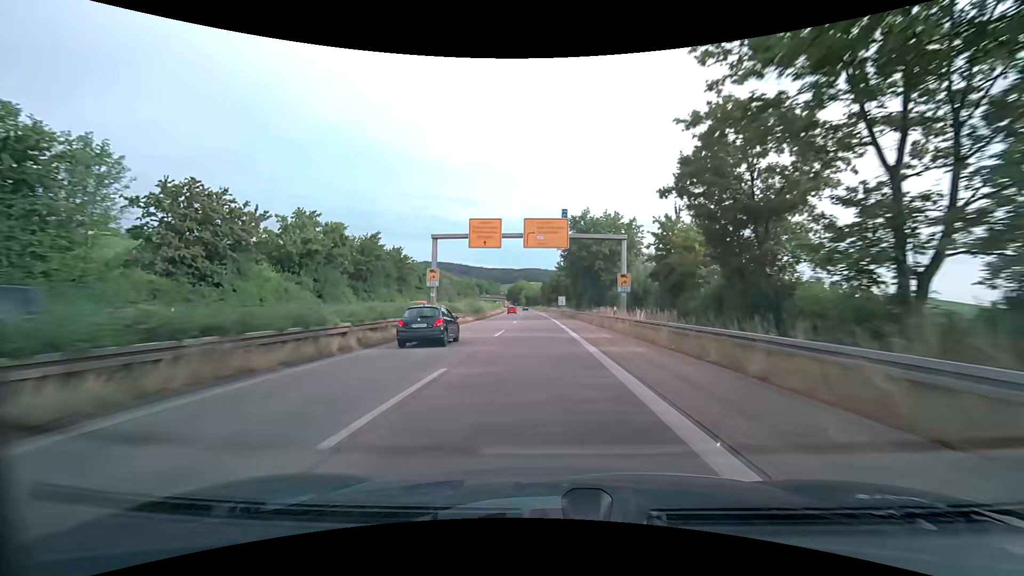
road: trunk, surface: asphalt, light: Day
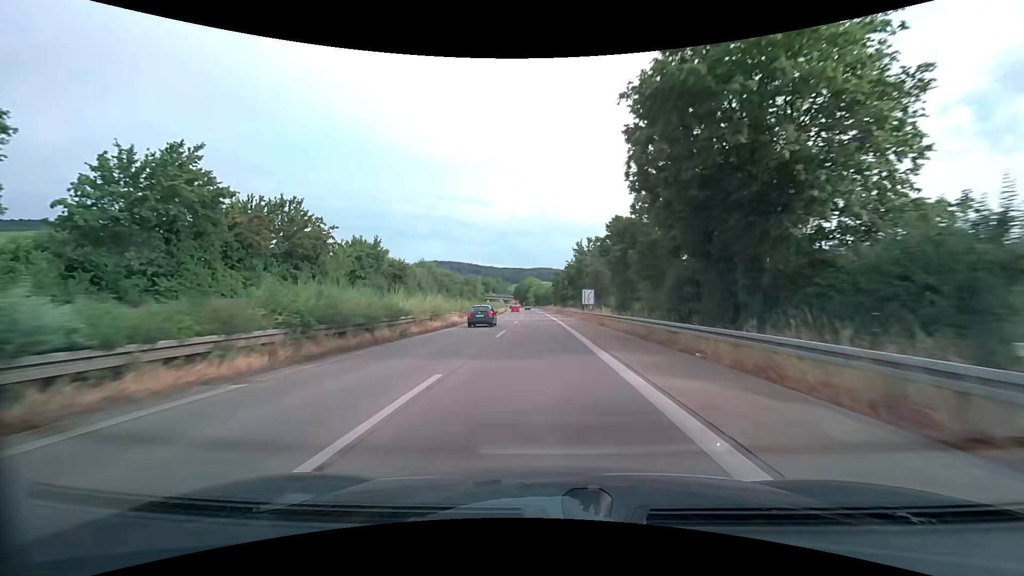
(-0.3, +36.9) m; -1°
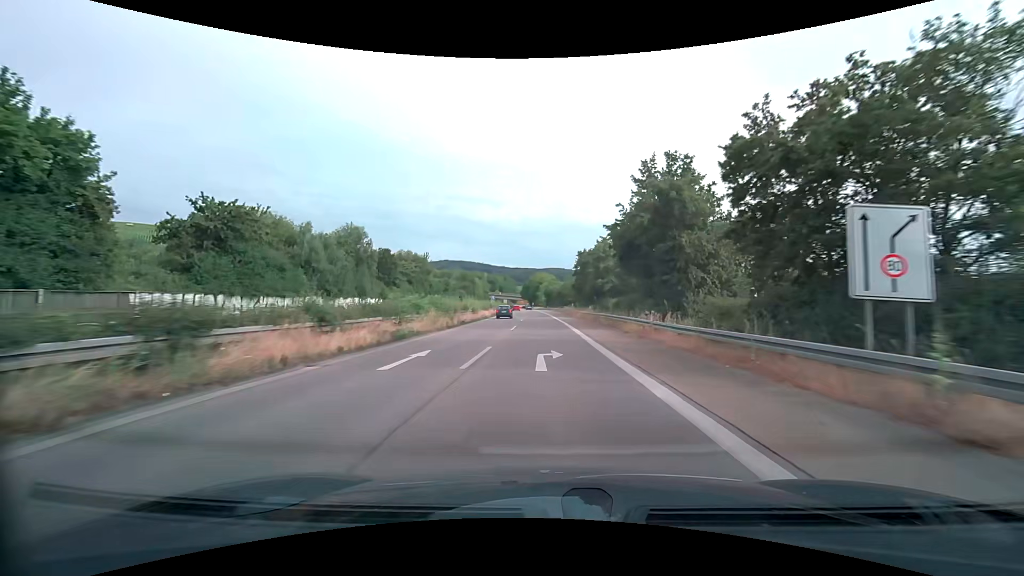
(-0.8, +47.1) m; -2°
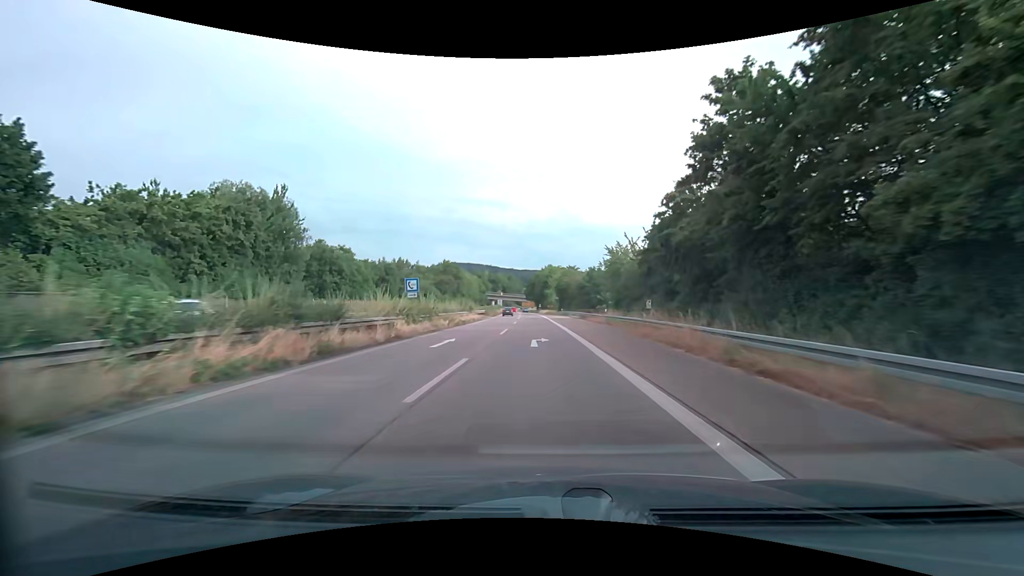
(-0.5, +57.6) m; -1°
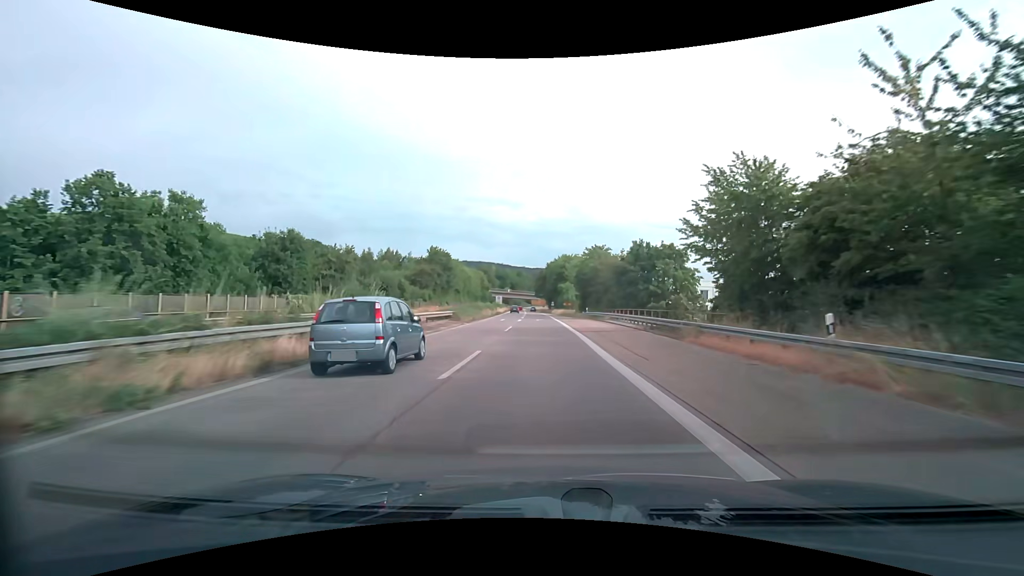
(-0.5, +33.9) m; -1°
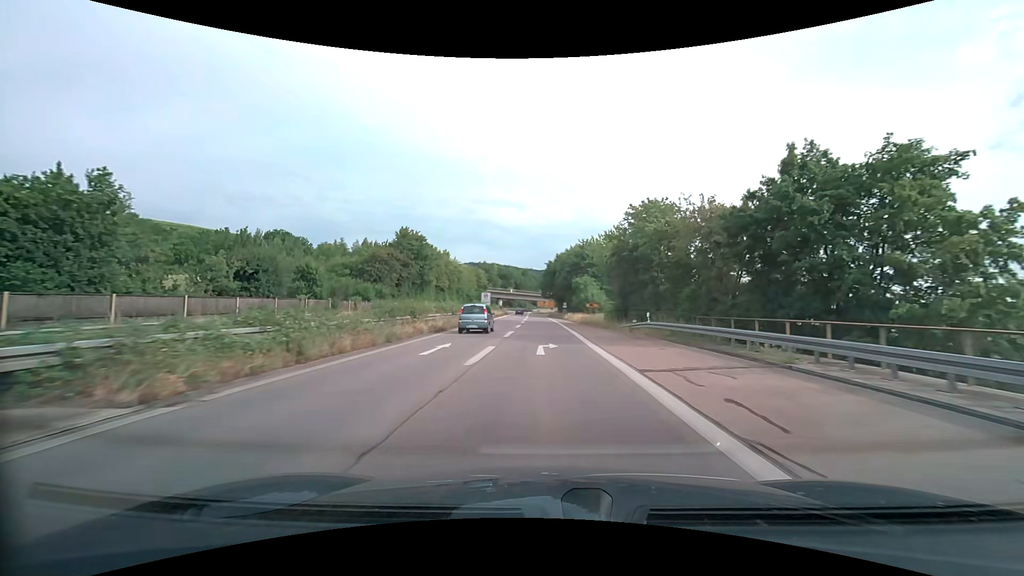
(-0.4, +33.4) m; -1°
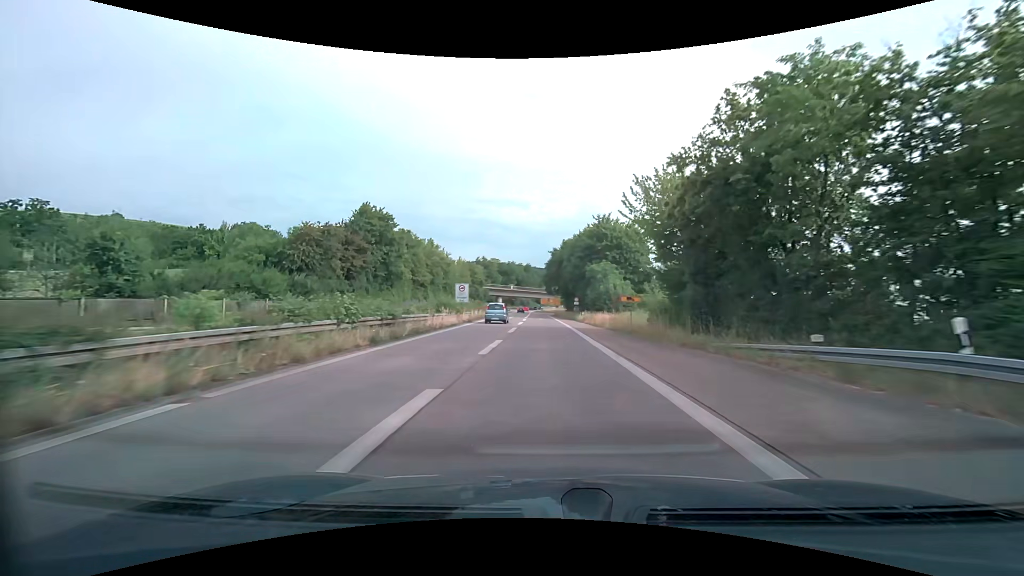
(-0.1, +22.0) m; 0°
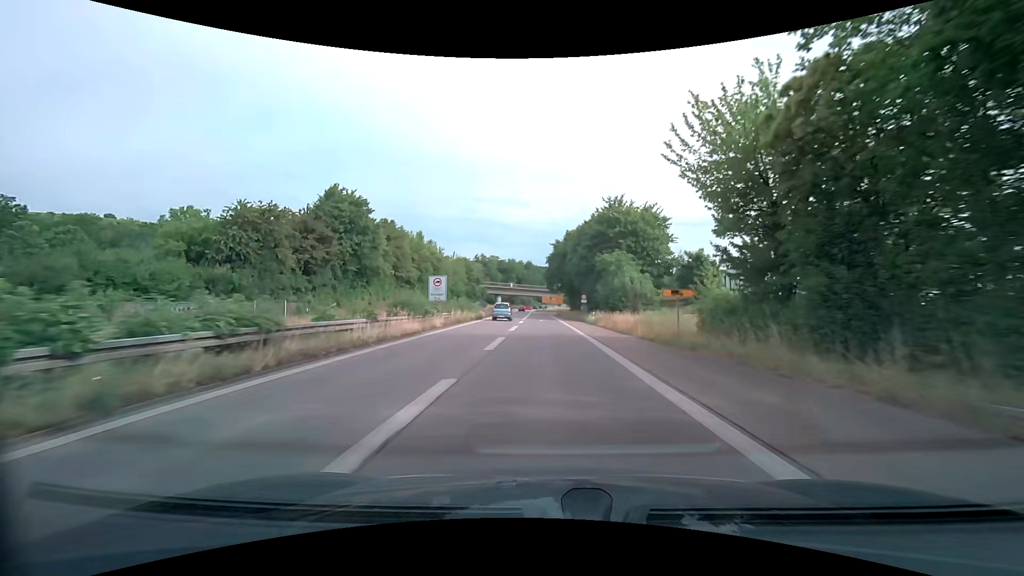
(0.0, +10.7) m; 0°
(0, +10) (0, +20) (0, +30) (0, +40) (0, +50) (0, +60) (0, +70) (0, +80) (0, +90) (0, +100) m
